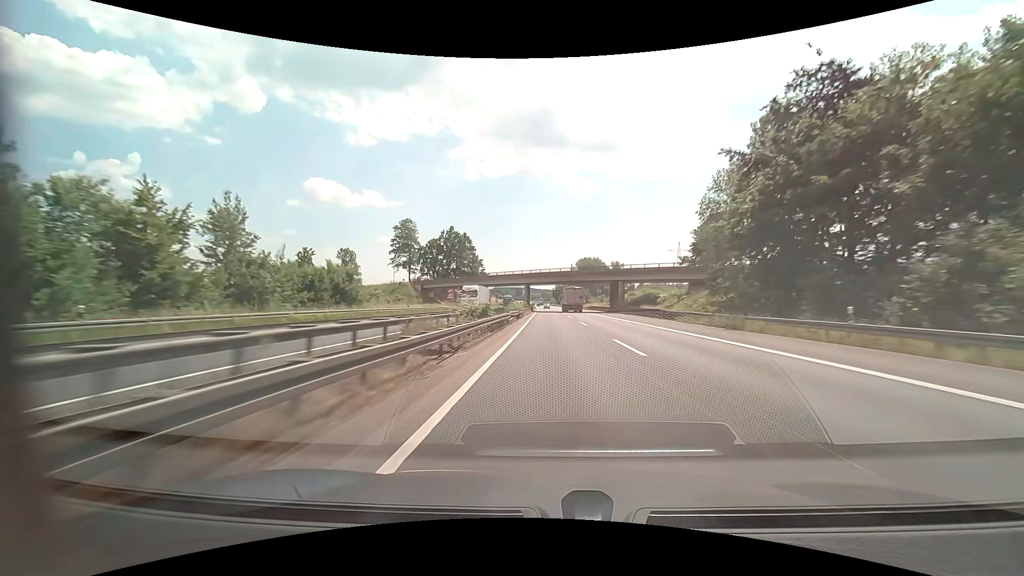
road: motorway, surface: asphalt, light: Day
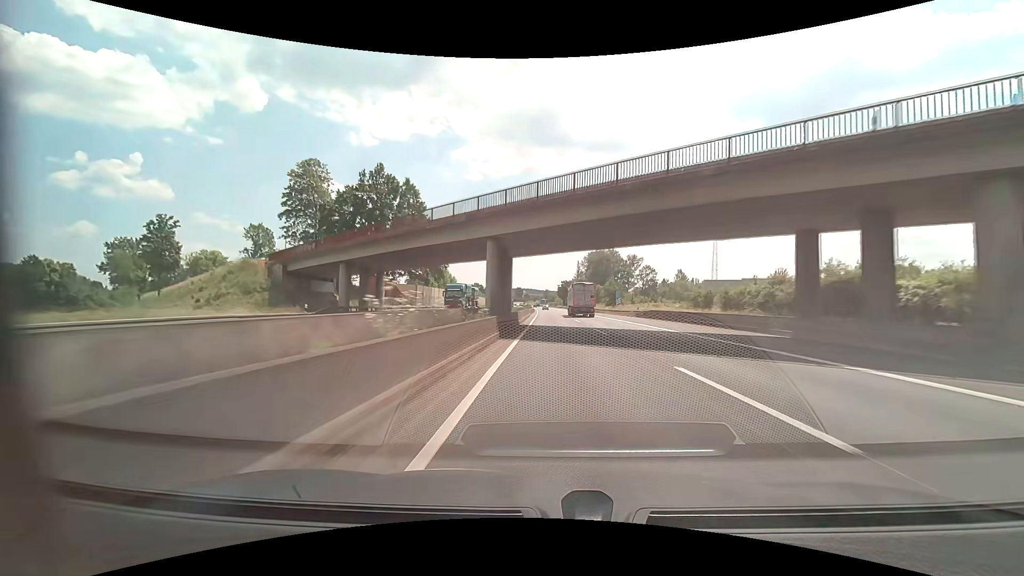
(-0.2, +62.2) m; 0°
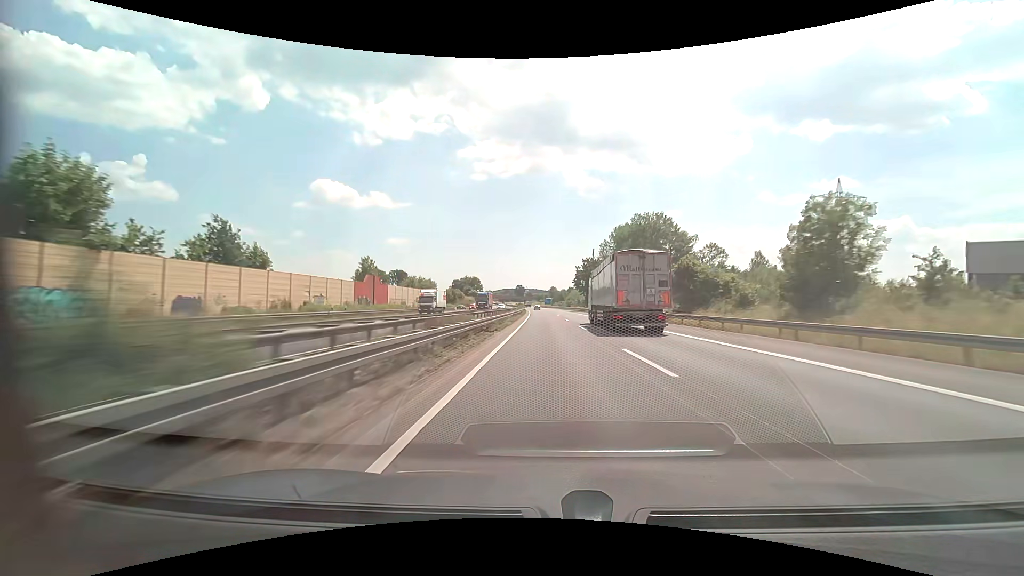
(0.0, +103.4) m; -1°
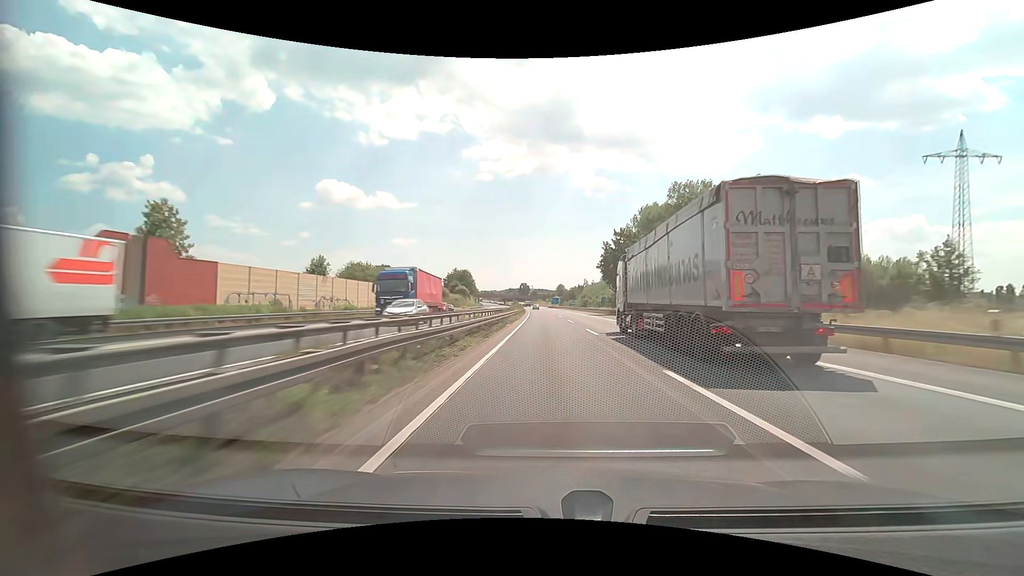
(-0.3, +41.3) m; -1°
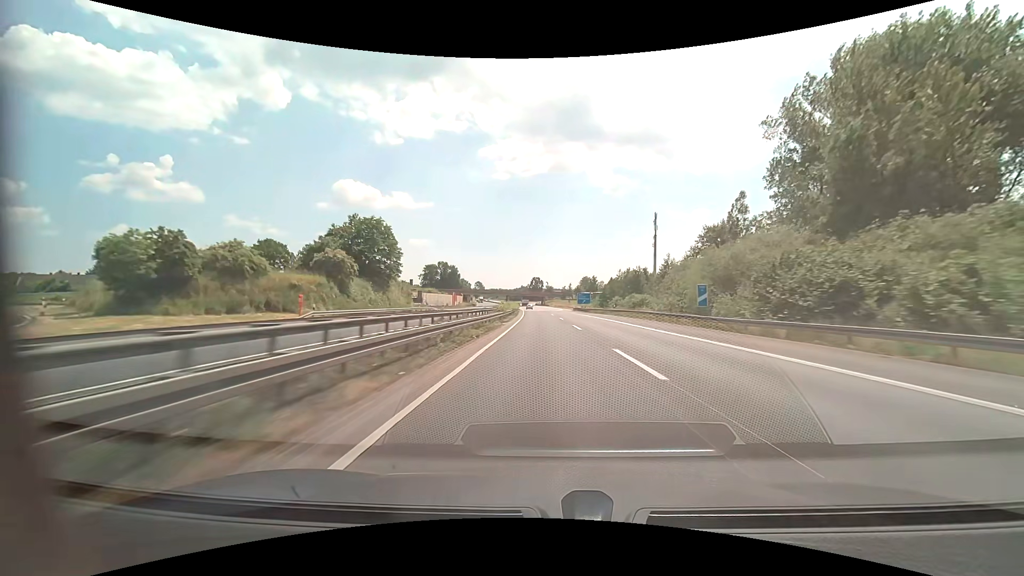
(-1.6, +102.7) m; -2°
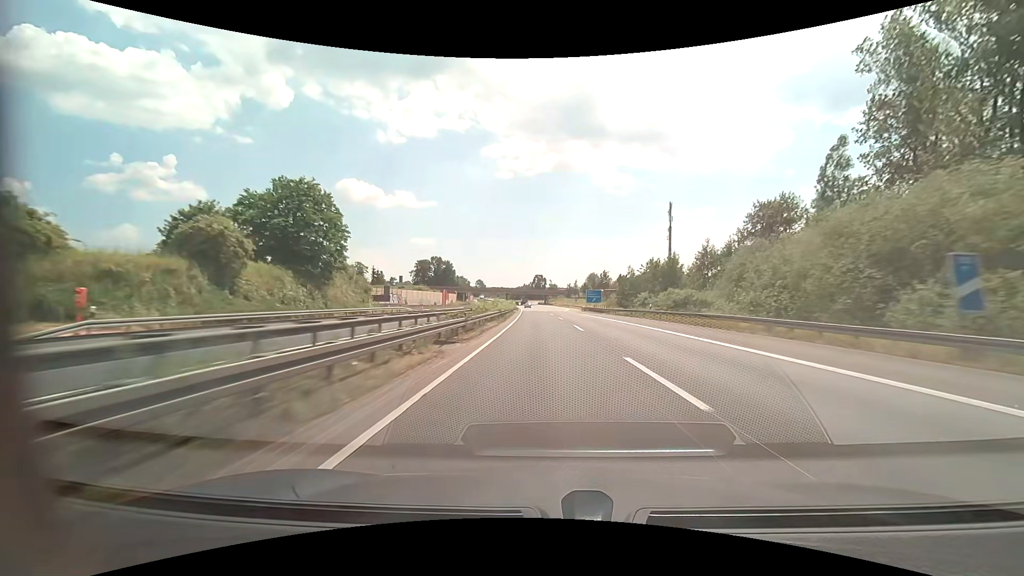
(-0.1, +20.5) m; 0°
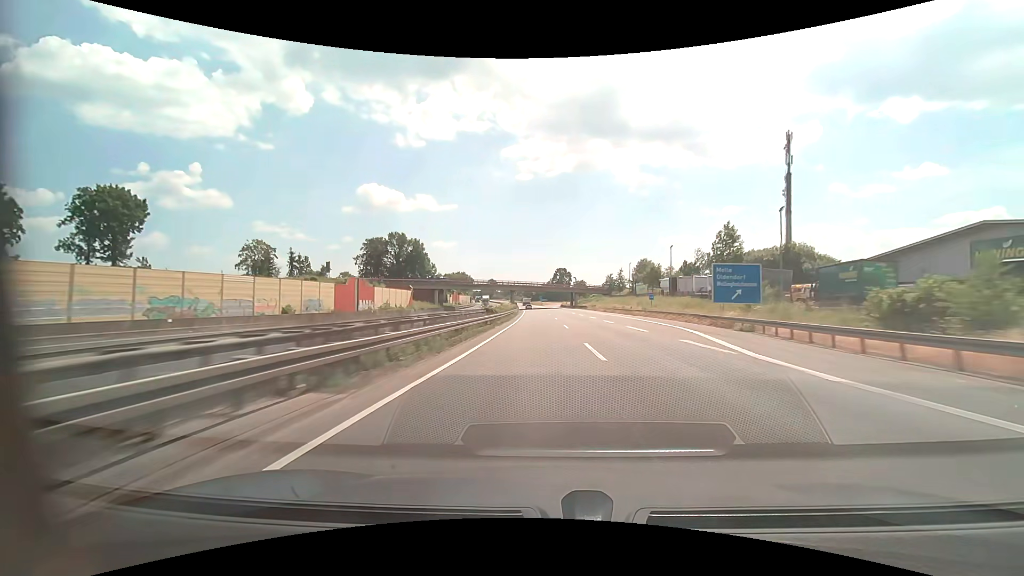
(-1.5, +81.8) m; -2°
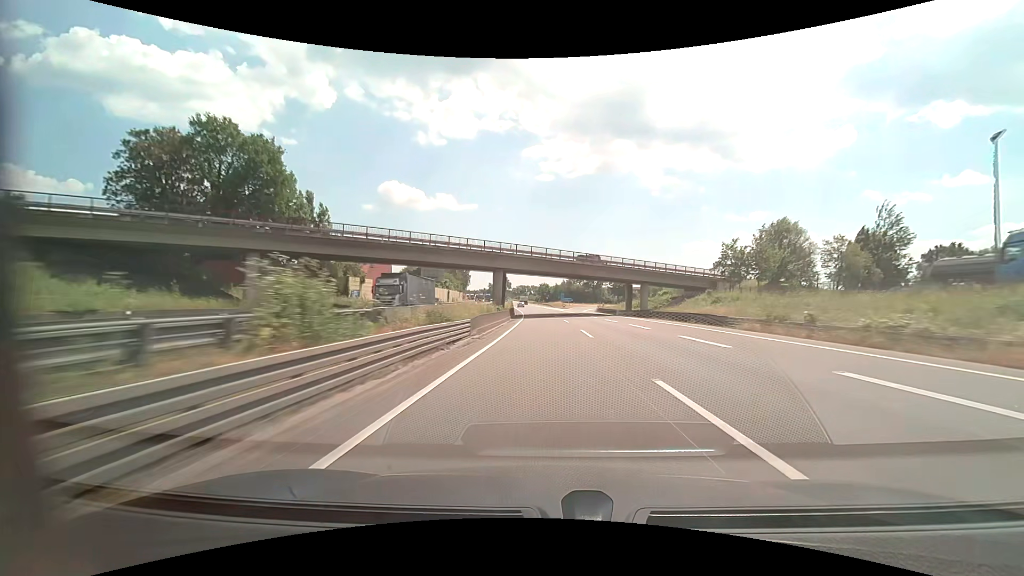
(-1.7, +81.8) m; -2°
(0, +10) (0, +20) (0, +30) (0, +40) (-1, +50) (-1, +60) (-1, +70) (-2, +80) (-2, +90) (-3, +100) m
